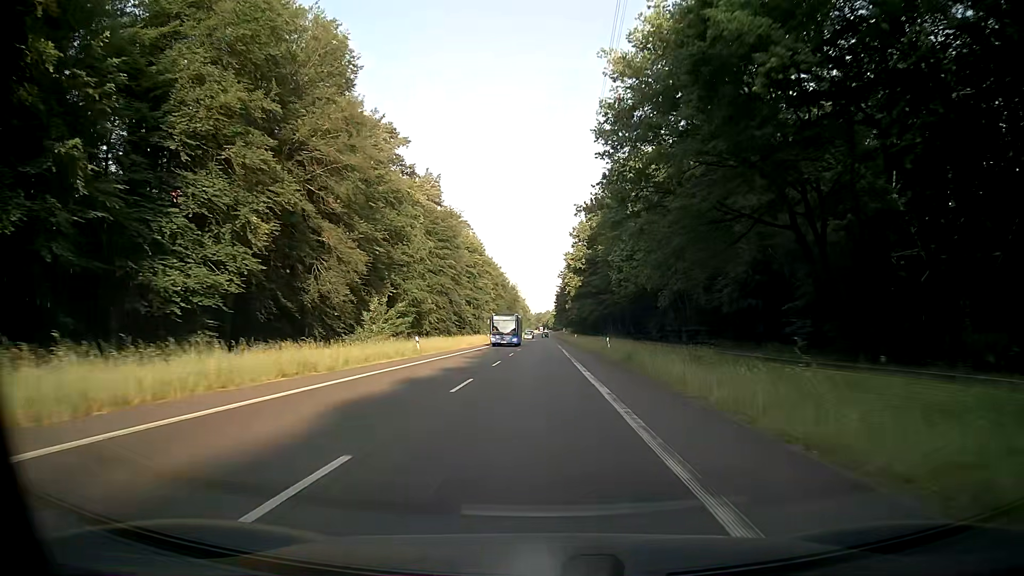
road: secondary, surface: asphalt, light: Day
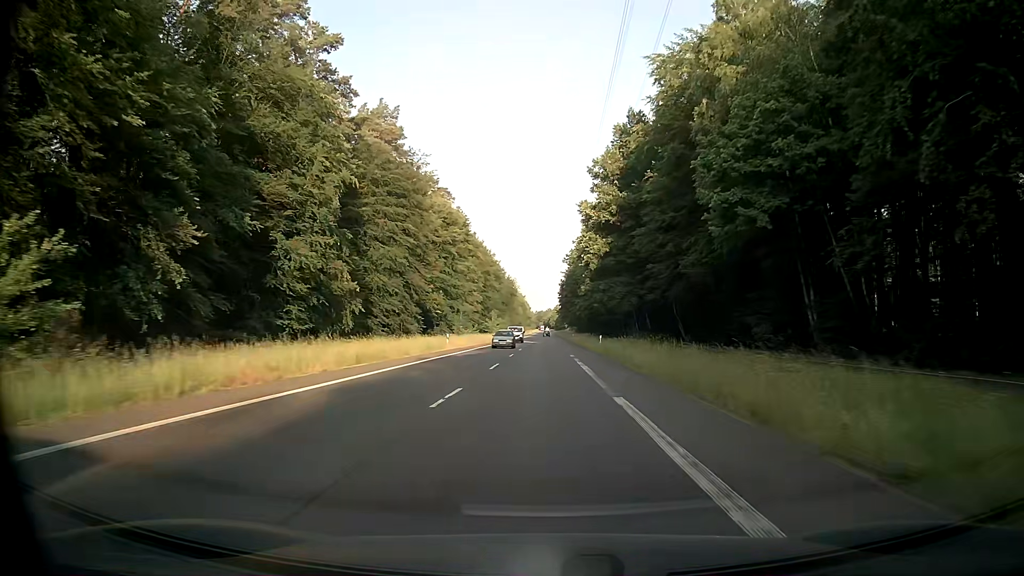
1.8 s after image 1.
(-0.2, +39.4) m; -1°
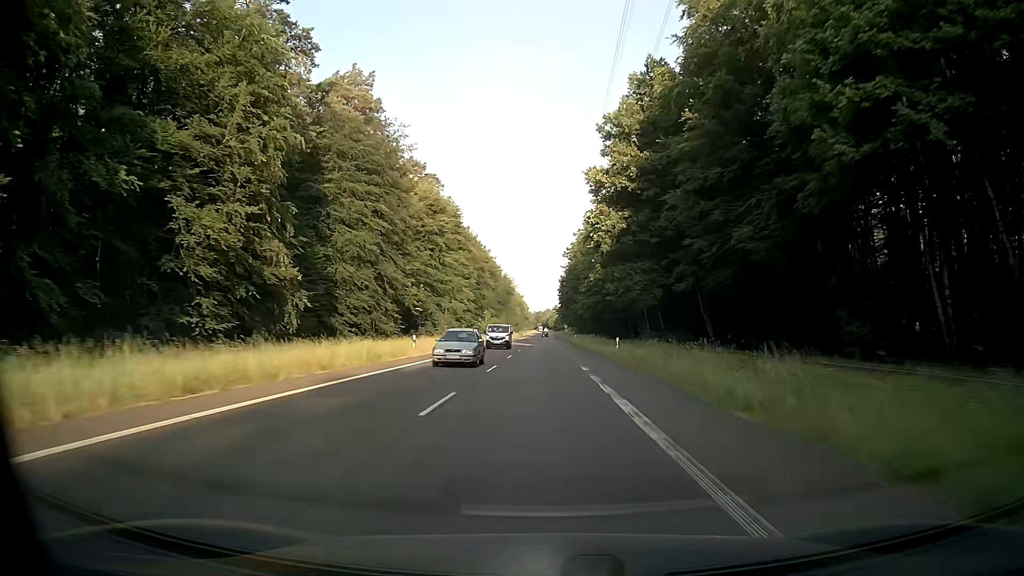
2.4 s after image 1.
(+0.1, +13.2) m; 0°
(0, +10) (0, +20) (0, +30) (0, +40) (0, +50) (0, +60) (0, +70) (0, +80) (0, +90) (0, +100) m
